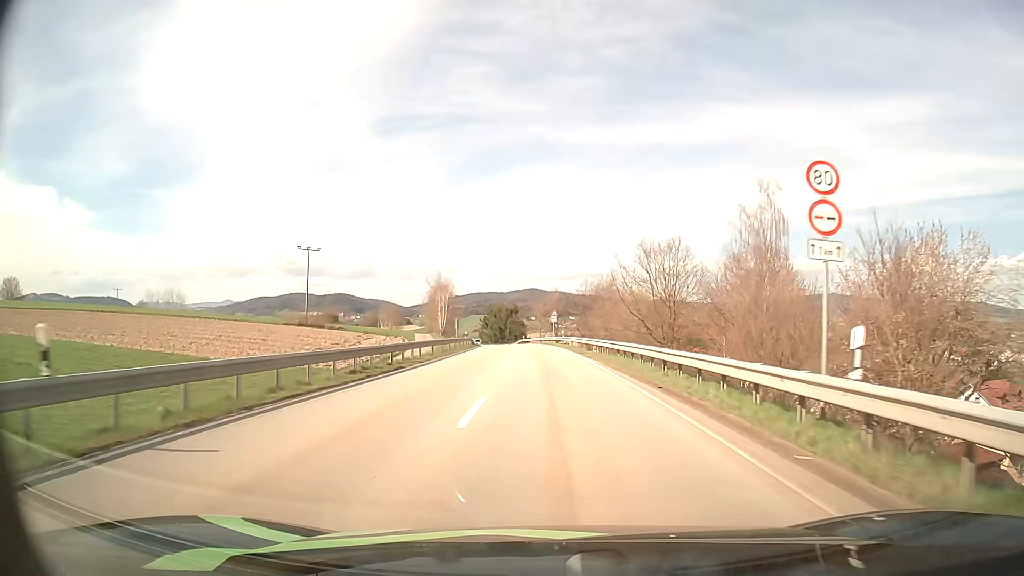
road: secondary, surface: asphalt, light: Day
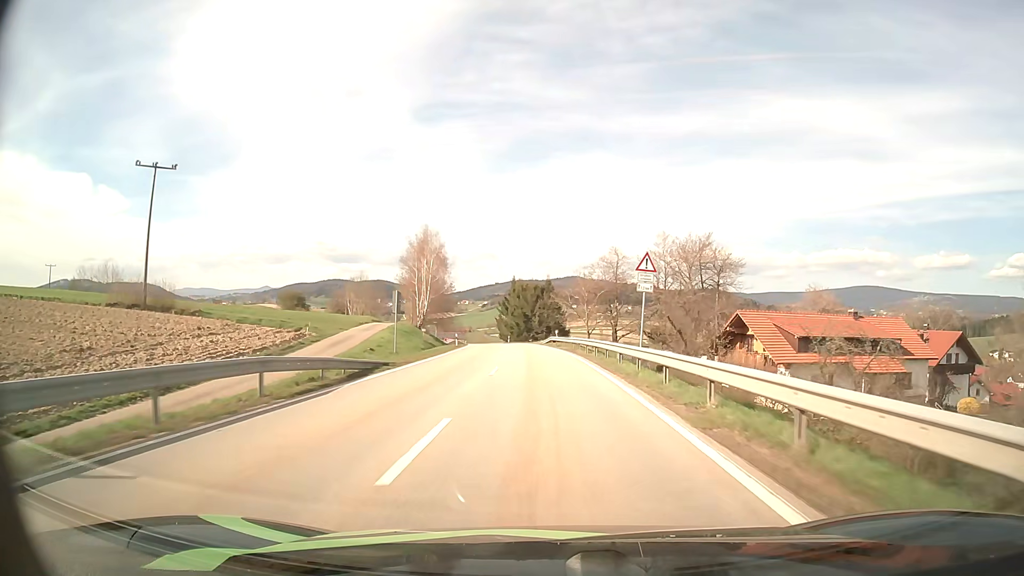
(-1.1, +54.1) m; -3°
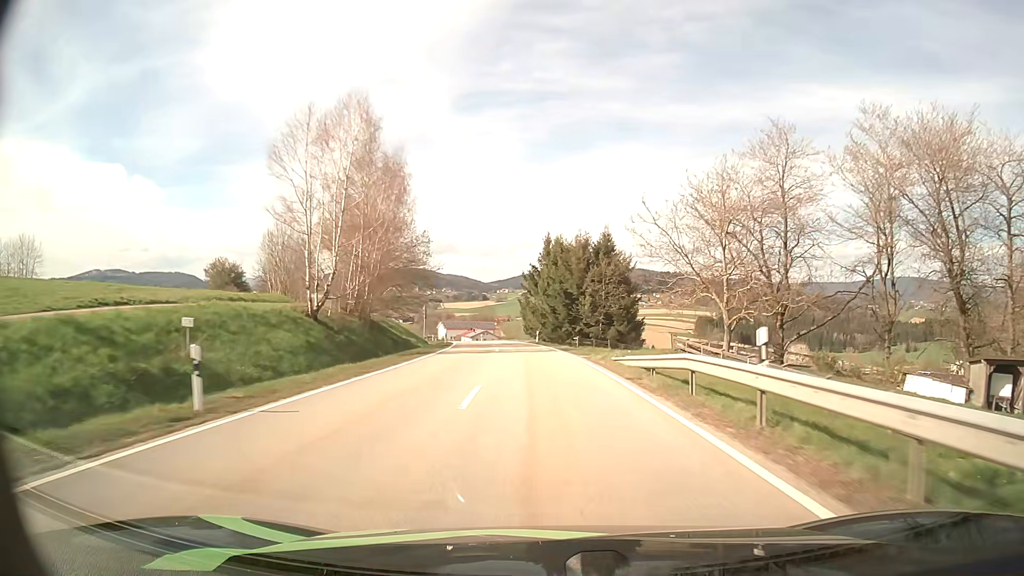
(-1.6, +46.3) m; -4°
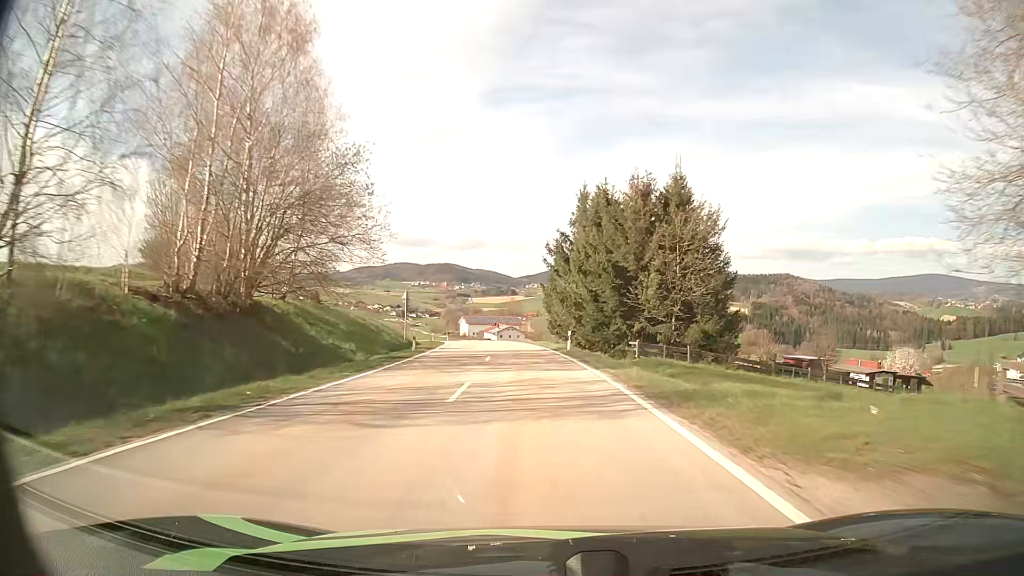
(-0.4, +24.0) m; -2°
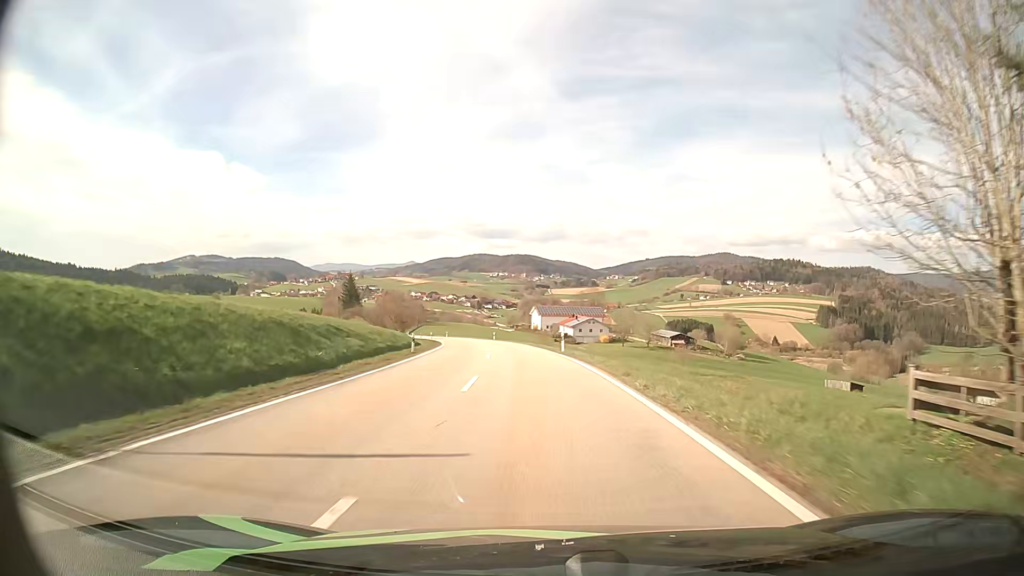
(-2.9, +48.5) m; -7°
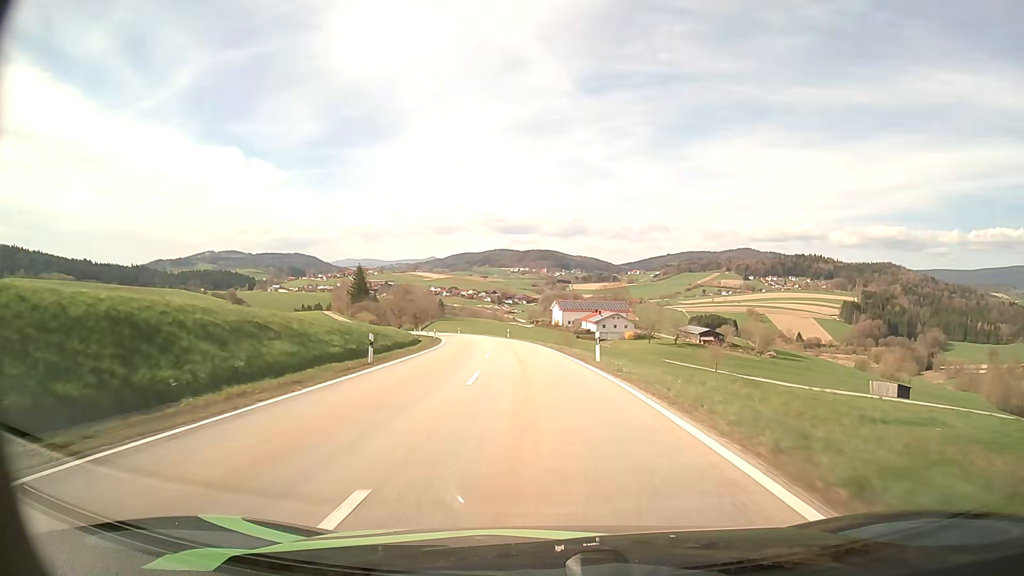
(-0.2, +12.2) m; -2°
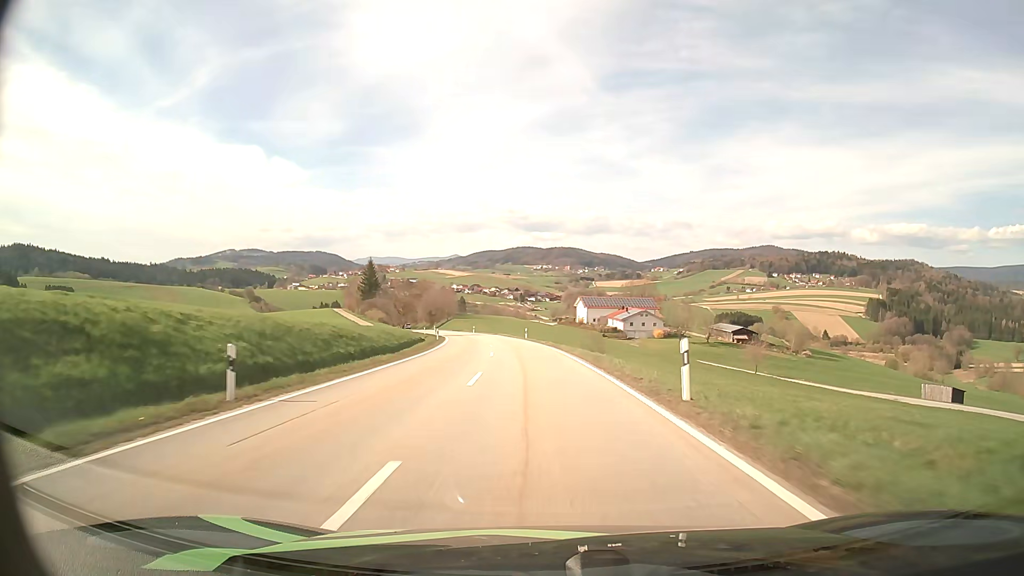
(-0.2, +12.2) m; -2°
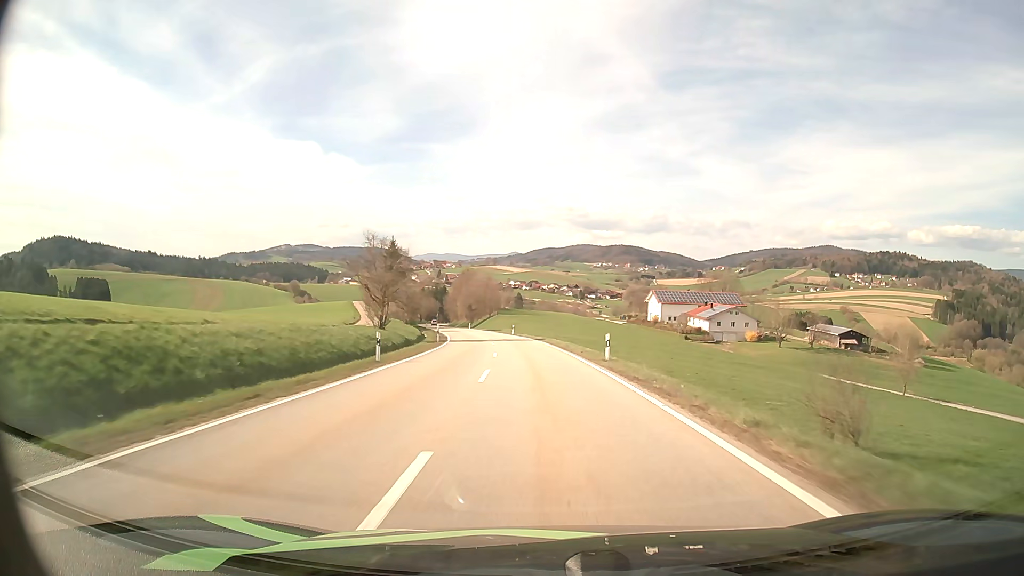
(-2.0, +37.6) m; -5°
(0, +10) (0, +20) (-1, +30) (-2, +40) (-3, +50) (-4, +60) (-6, +70) (-7, +80) (-9, +89) (-11, +99) m
